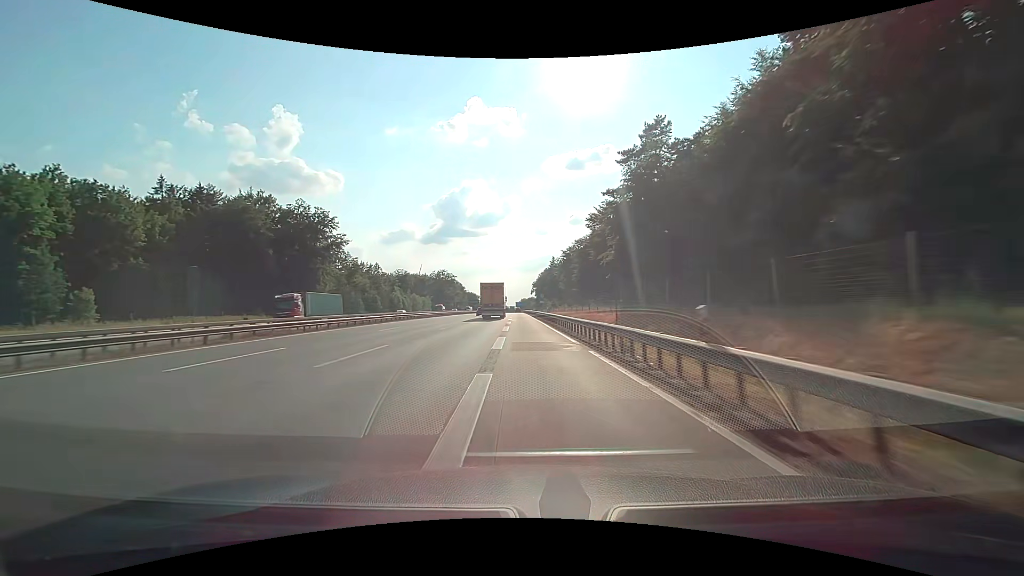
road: motorway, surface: concrete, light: Day
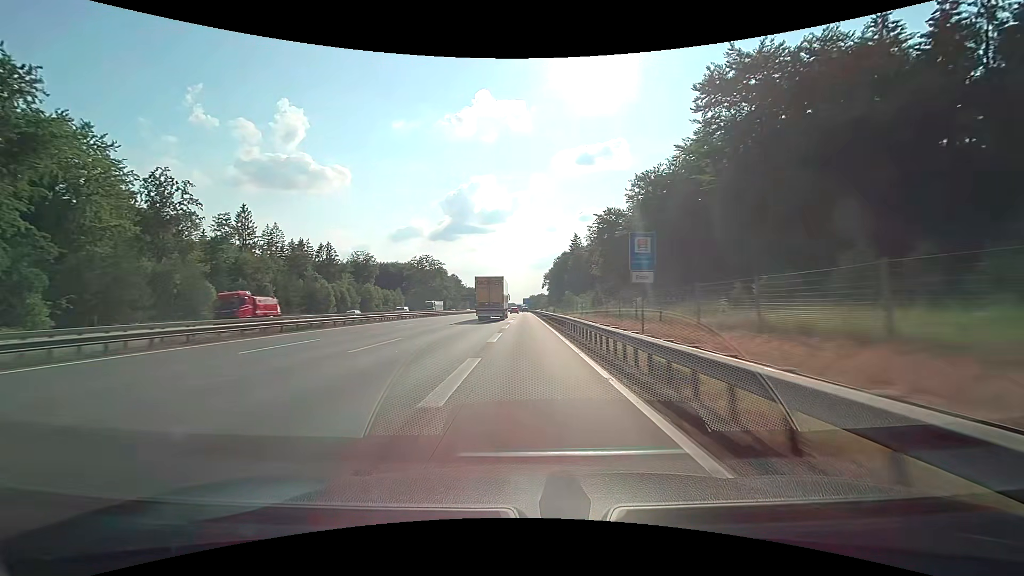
(-0.7, +69.0) m; -1°
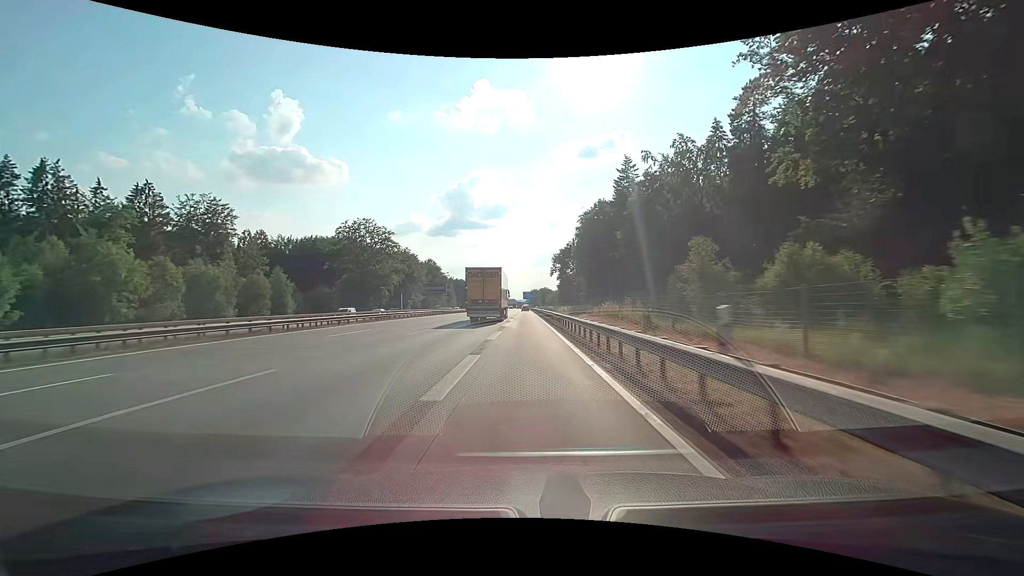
(-0.2, +83.2) m; 0°
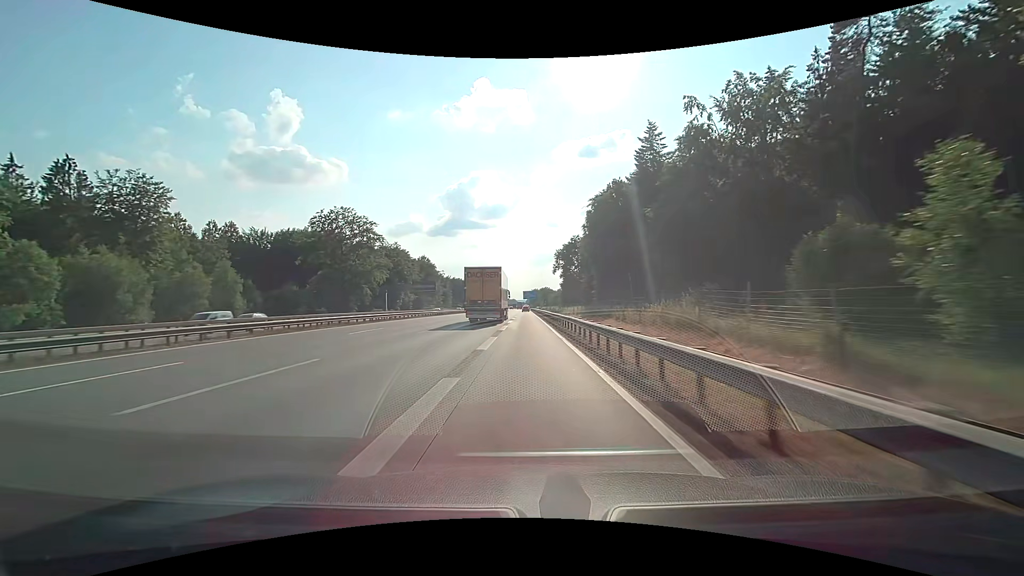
(0.0, +15.9) m; 0°
(0, +10) (0, +20) (0, +30) (0, +40) (0, +50) (0, +60) (0, +70) (0, +80) (0, +90) (0, +100) m
